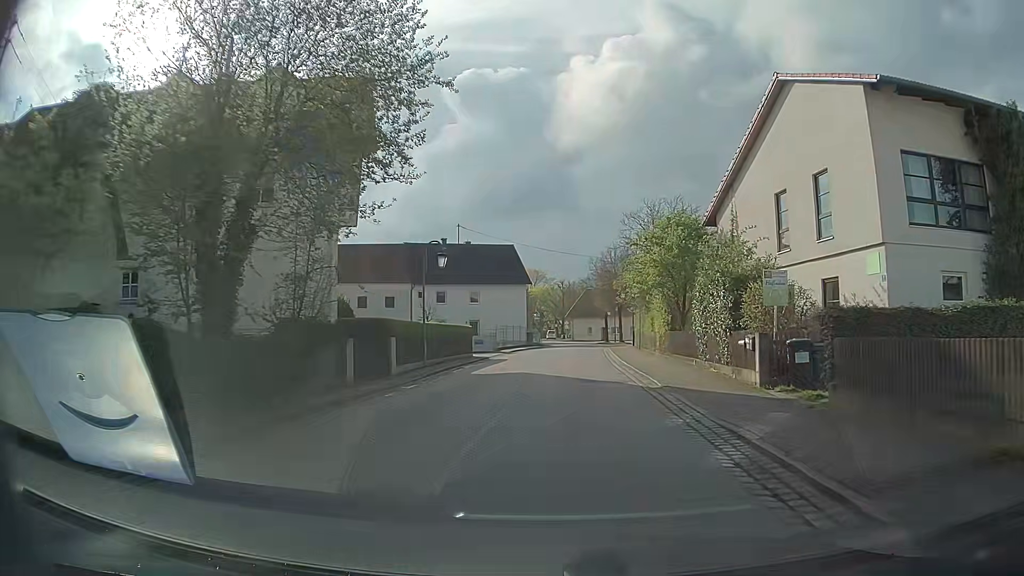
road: residential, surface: asphalt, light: Day
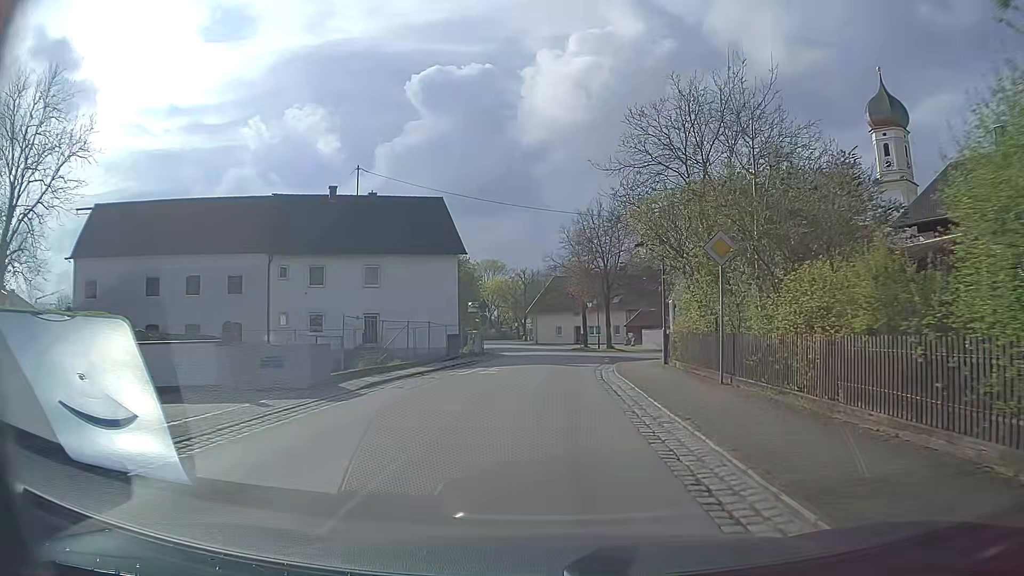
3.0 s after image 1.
(+0.9, +28.4) m; +2°
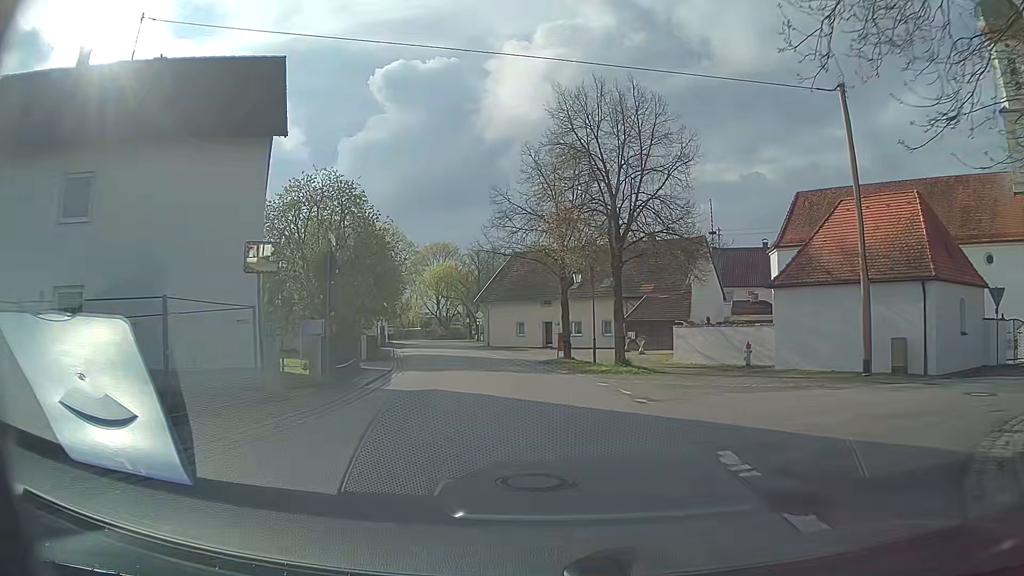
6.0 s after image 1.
(+0.9, +27.4) m; +4°
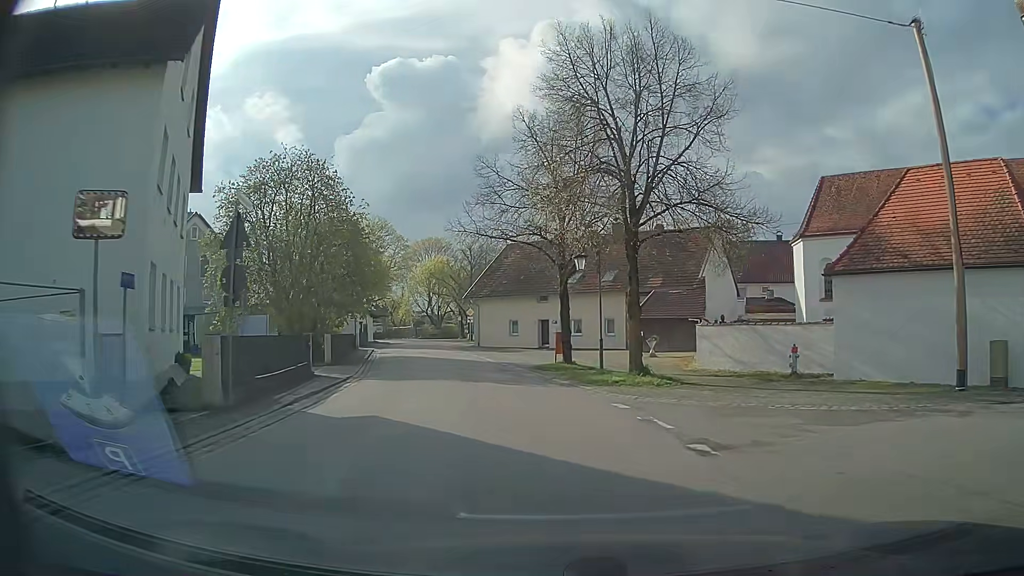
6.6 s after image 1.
(0.0, +5.7) m; 0°
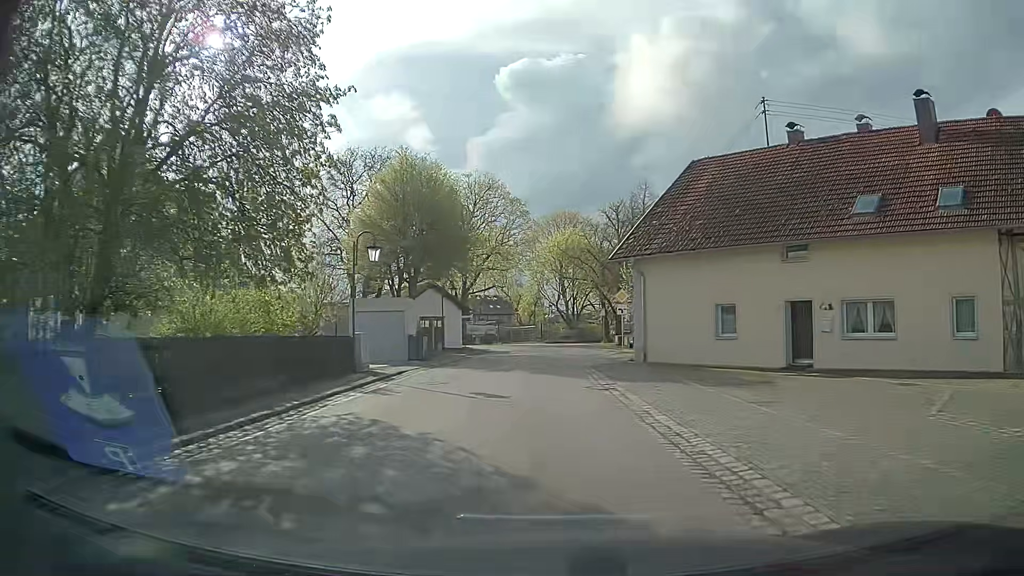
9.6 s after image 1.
(-3.6, +30.7) m; -11°
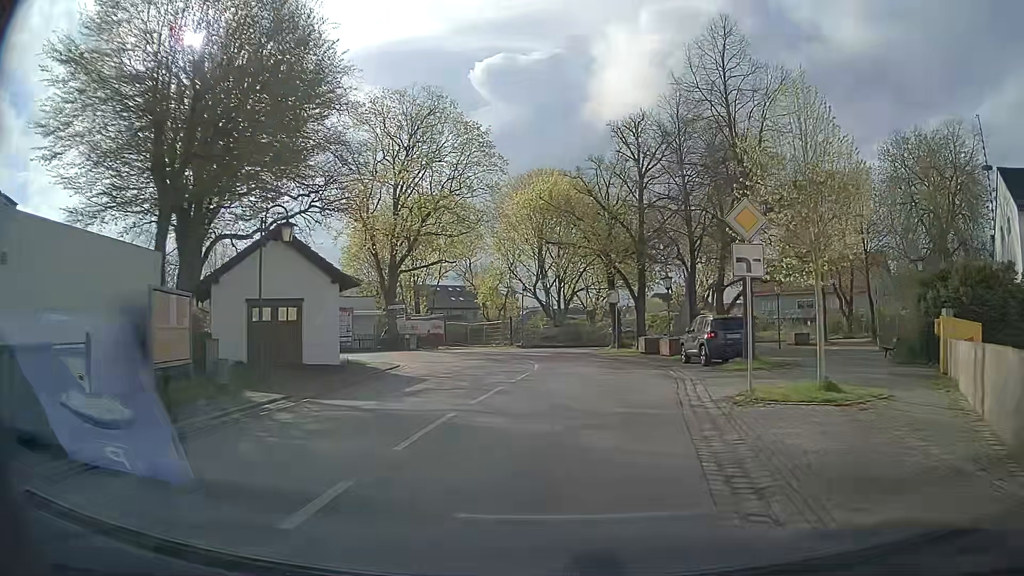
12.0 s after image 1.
(-0.2, +26.2) m; +2°
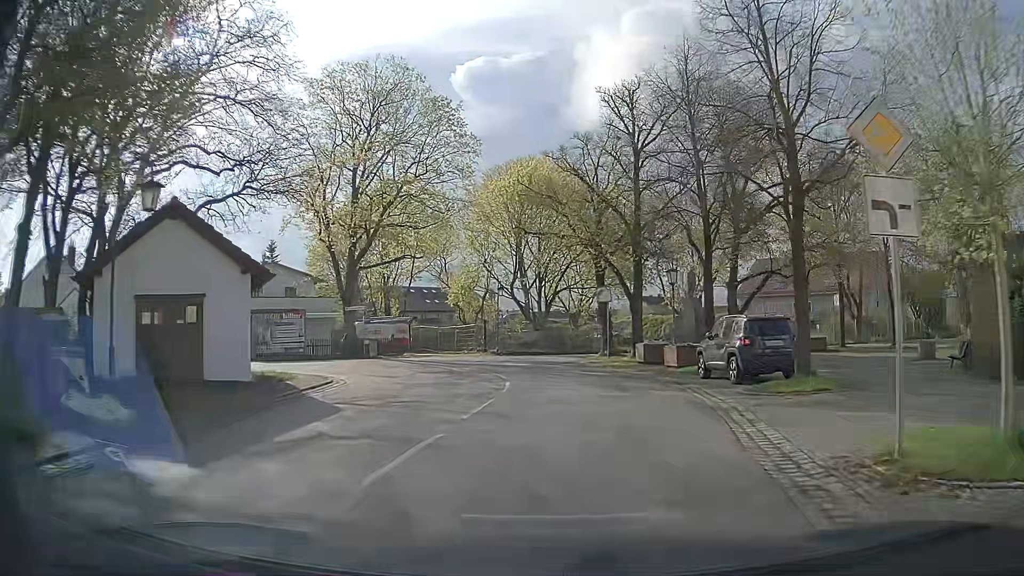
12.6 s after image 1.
(0.0, +6.0) m; +1°
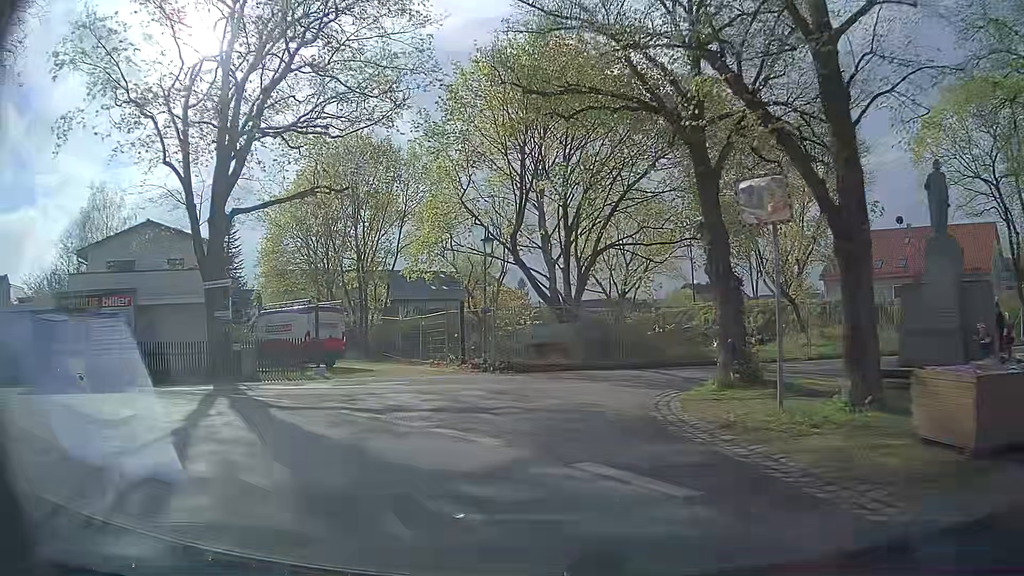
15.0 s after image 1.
(+0.2, +20.9) m; -3°
